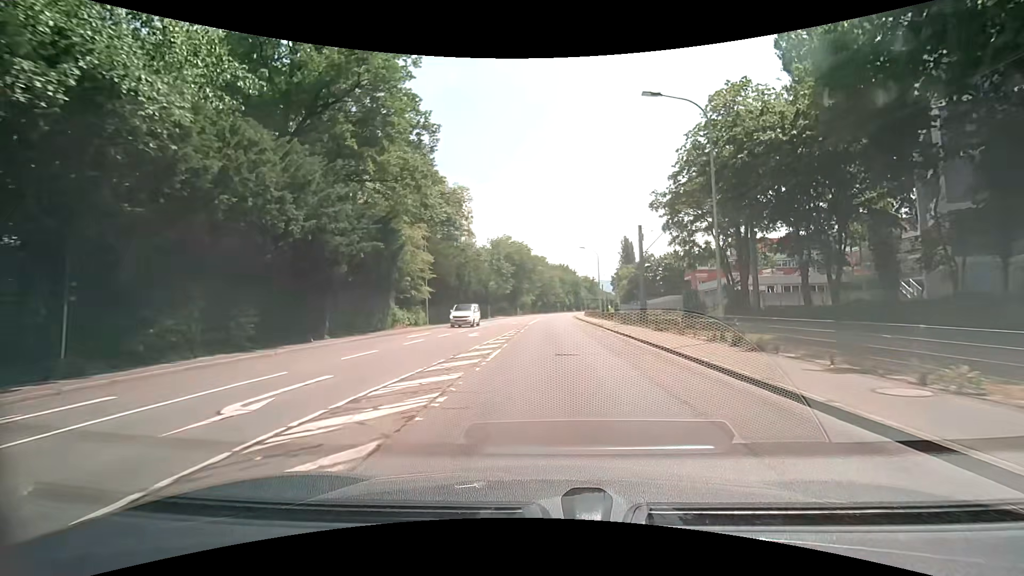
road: secondary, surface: asphalt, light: Day
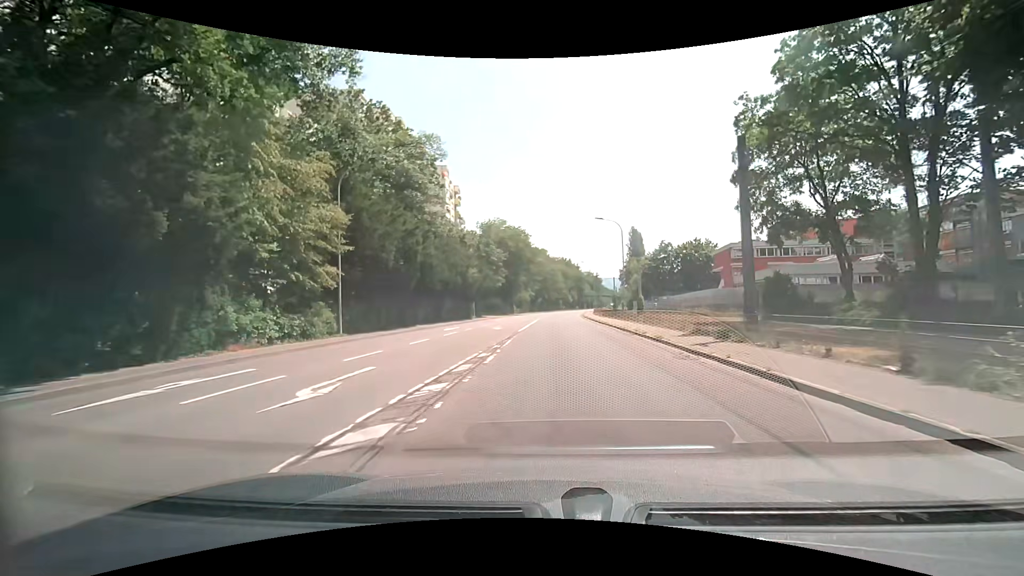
(-0.1, +19.1) m; 0°
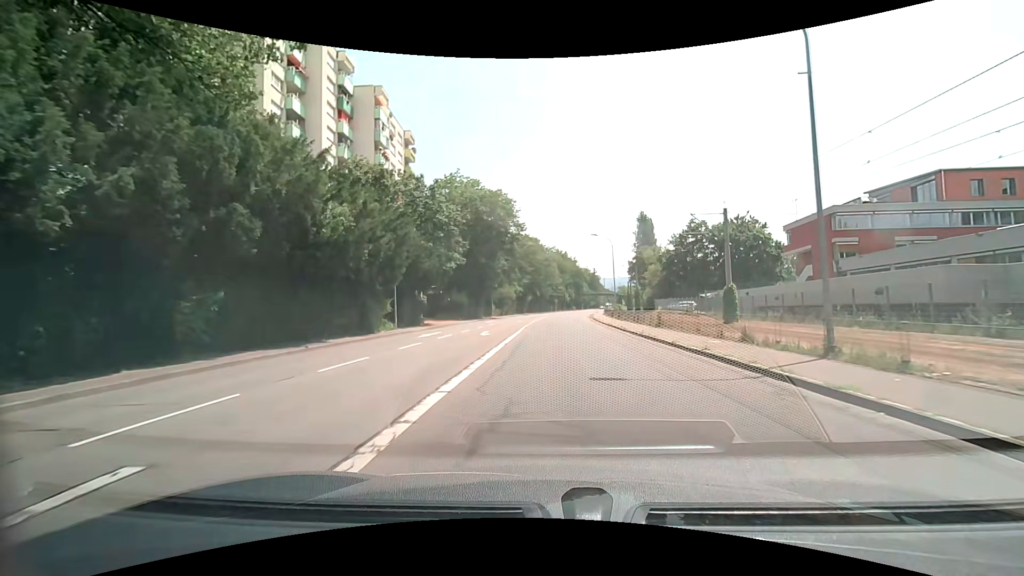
(-0.1, +32.3) m; 0°
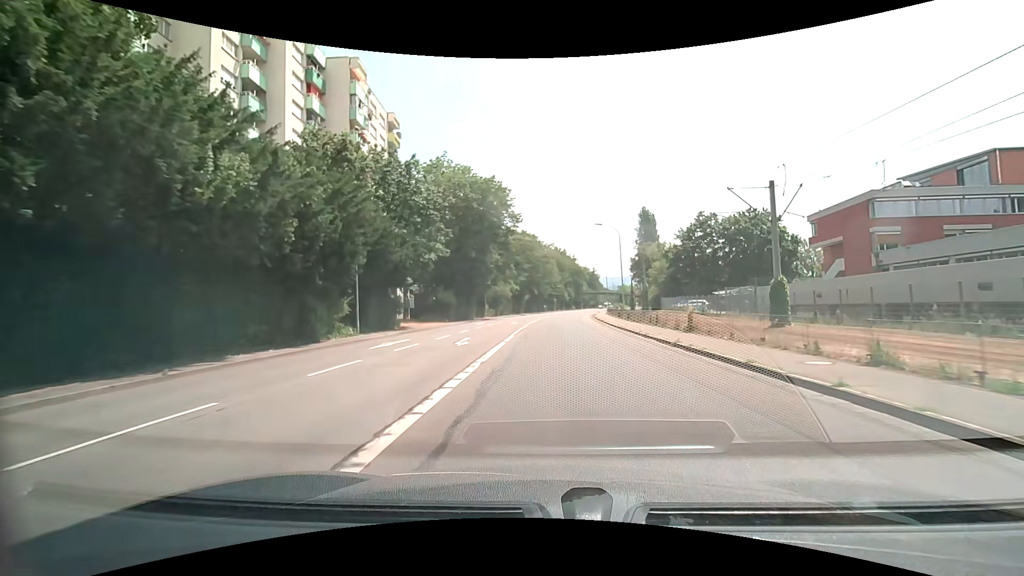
(0.0, +6.6) m; 0°
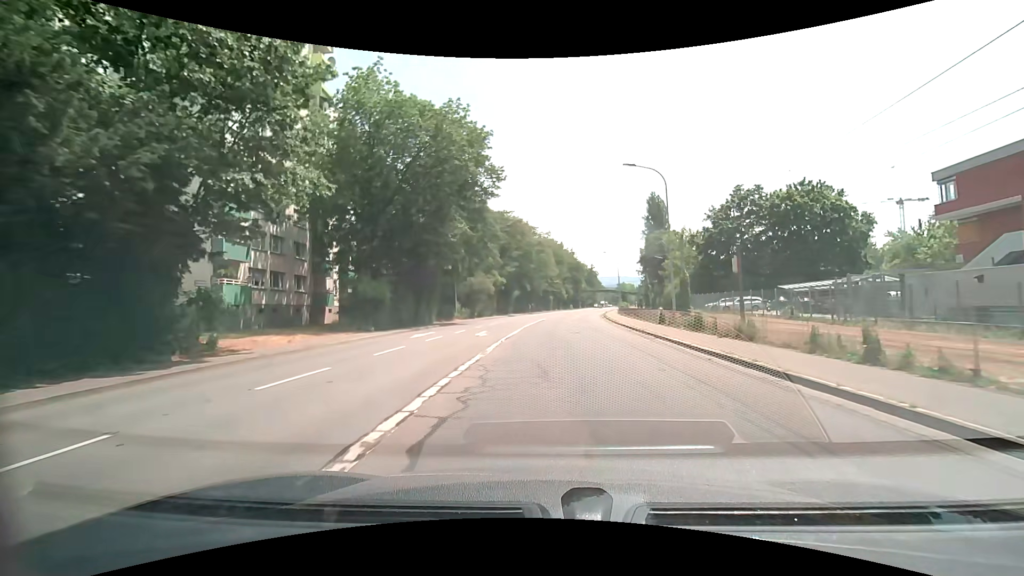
(+0.1, +20.0) m; +1°
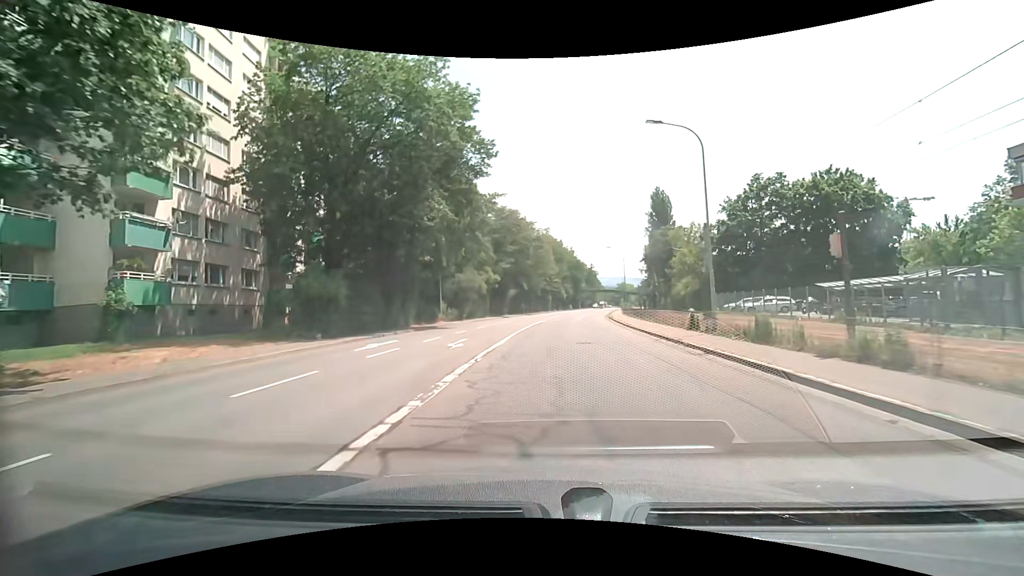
(0.0, +6.7) m; 0°
(0, +10) (0, +20) (0, +30) (0, +40) (+1, +50) (+2, +60) (+3, +70) (+4, +80) (+6, +90) (+7, +100) m
